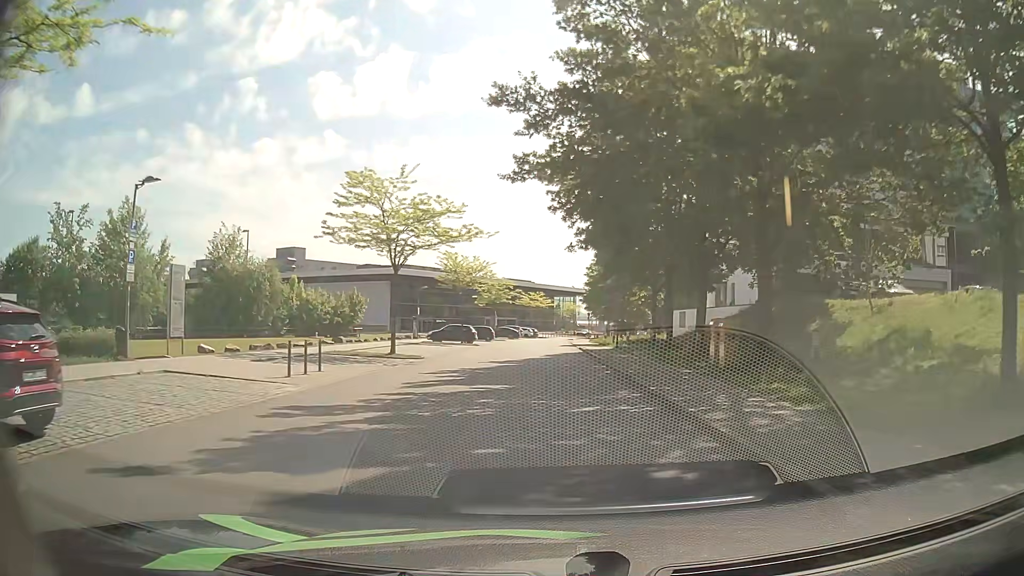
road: residential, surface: asphalt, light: Day
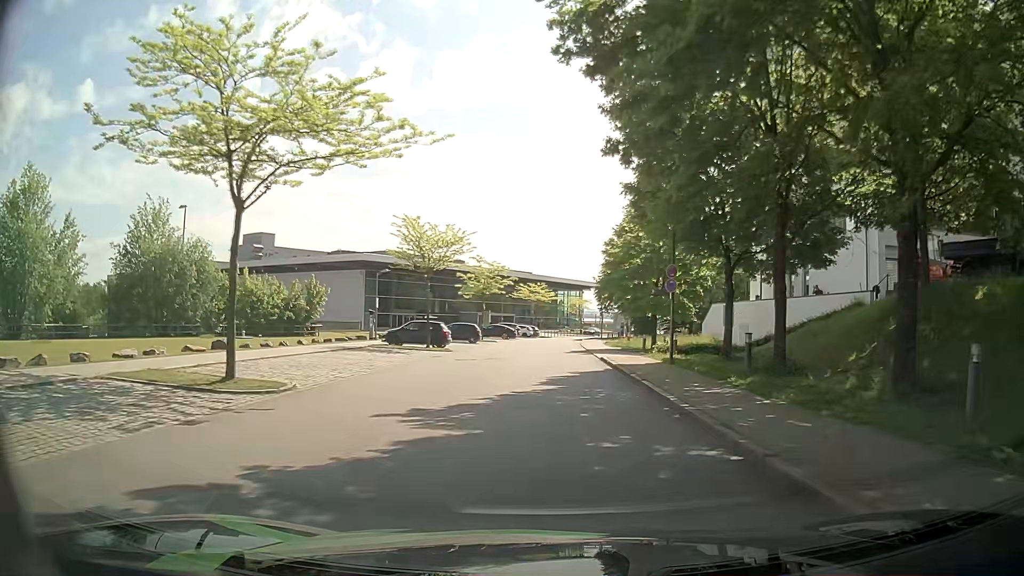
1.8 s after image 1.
(+0.2, +15.6) m; 0°
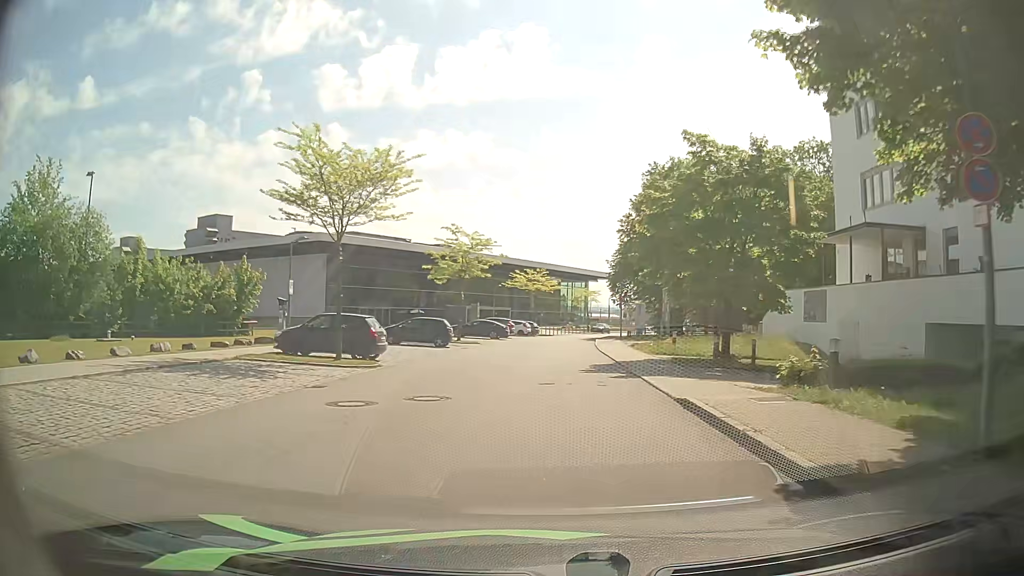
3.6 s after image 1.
(0.0, +15.8) m; 0°
(0, +10) (0, +20) (0, +30) (+1, +40) (+2, +50) (+3, +60) (+5, +70) (+8, +79) (+11, +89) (+15, +98) m
